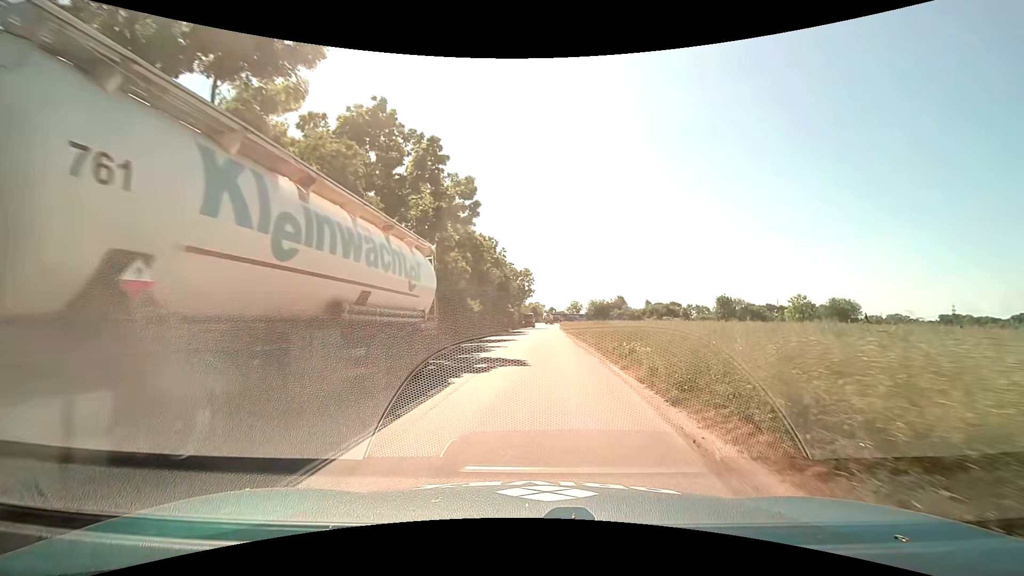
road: service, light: Day
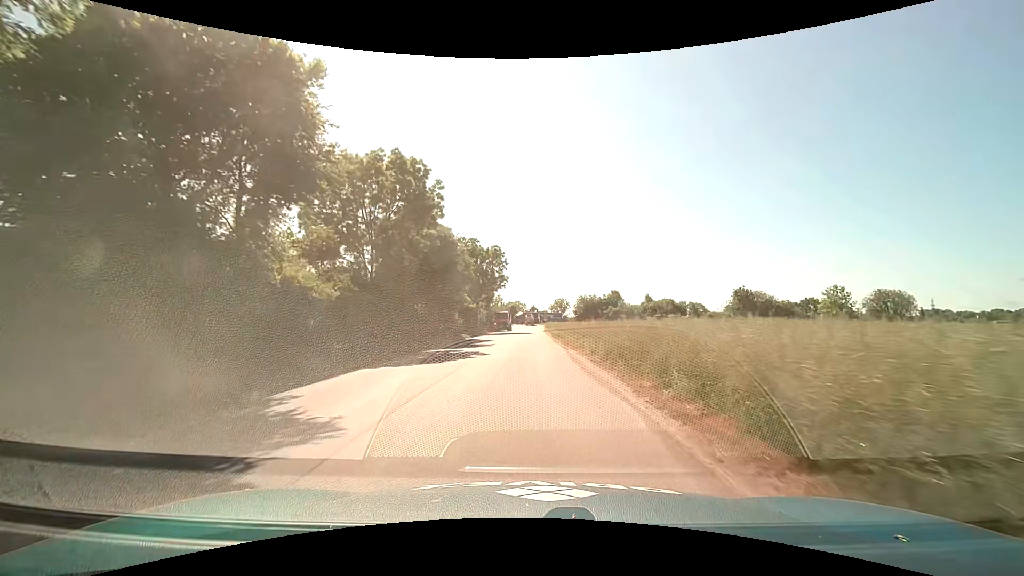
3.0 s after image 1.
(+1.3, +29.9) m; +3°
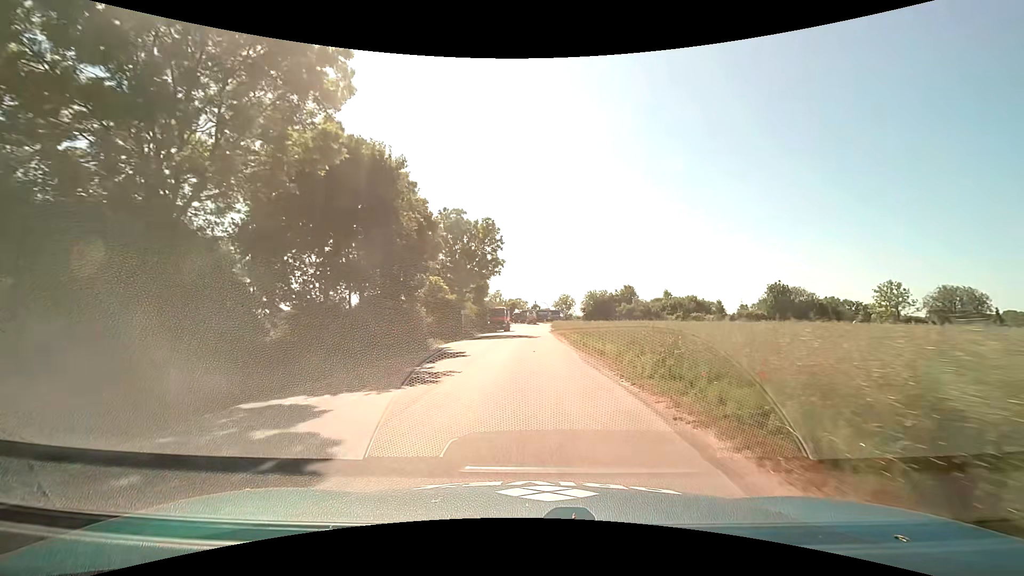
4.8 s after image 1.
(-0.2, +16.9) m; -1°
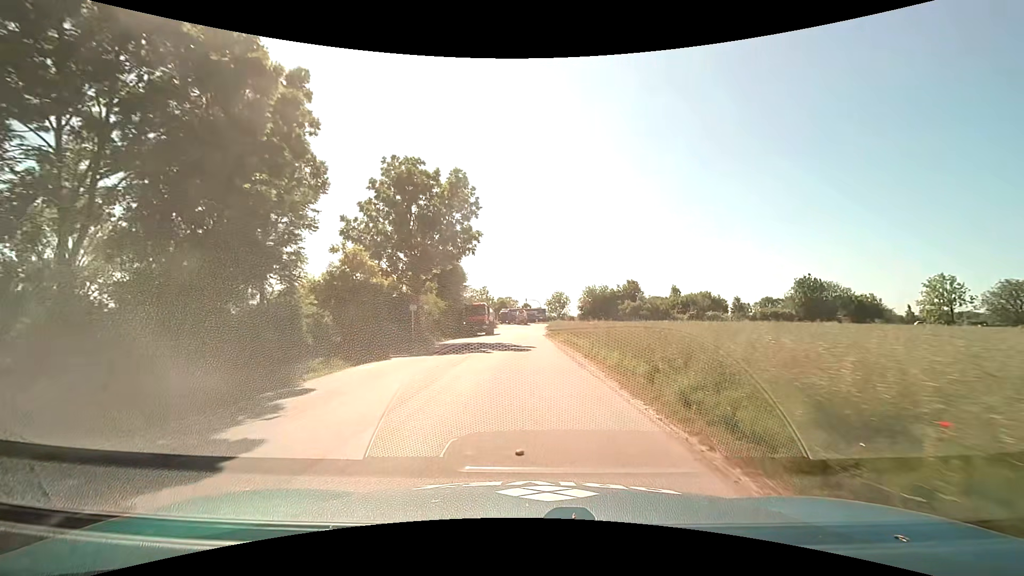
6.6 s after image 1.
(+0.3, +16.2) m; +1°
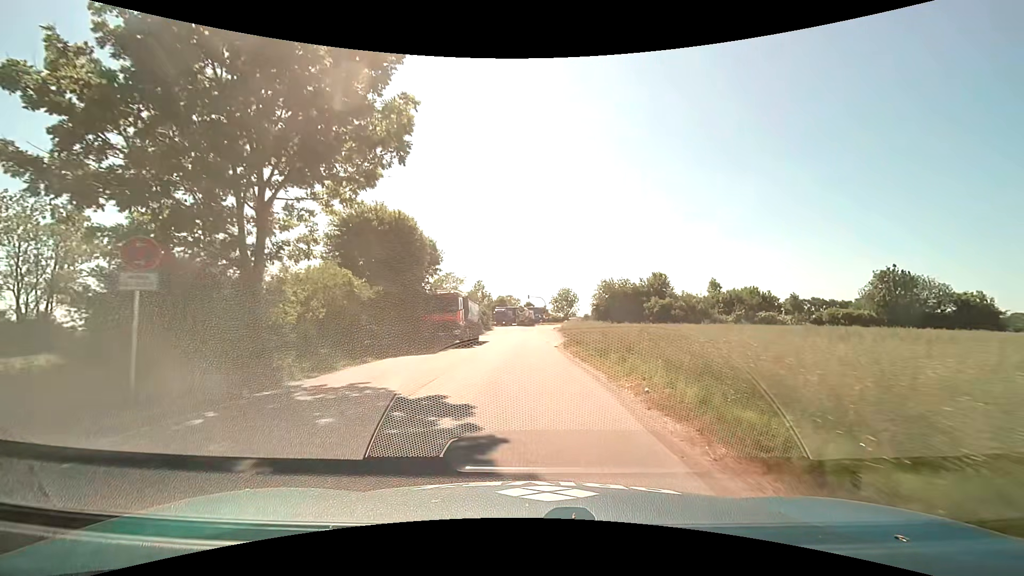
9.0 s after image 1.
(-0.1, +20.6) m; -1°
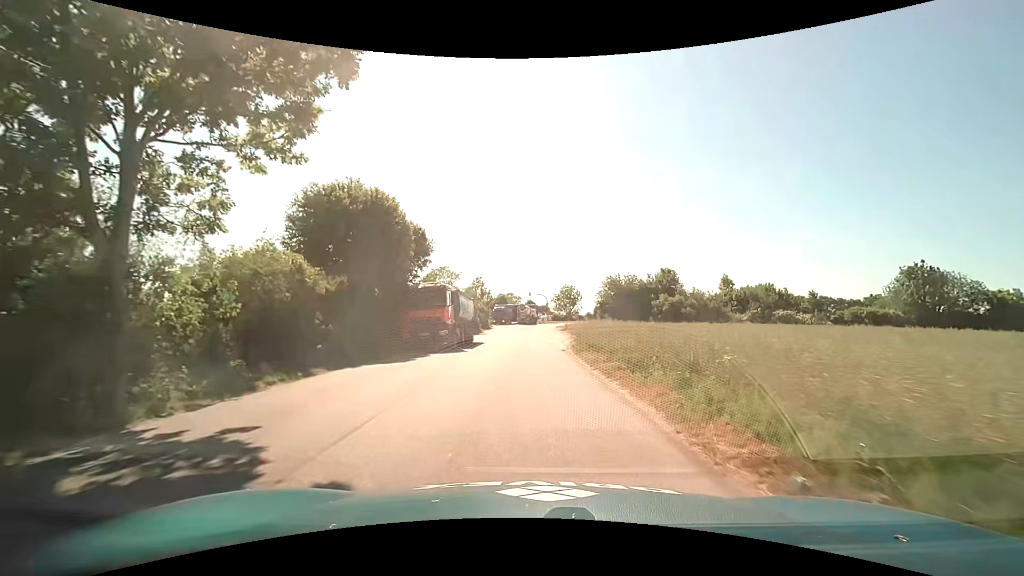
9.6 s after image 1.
(0.0, +4.8) m; 0°
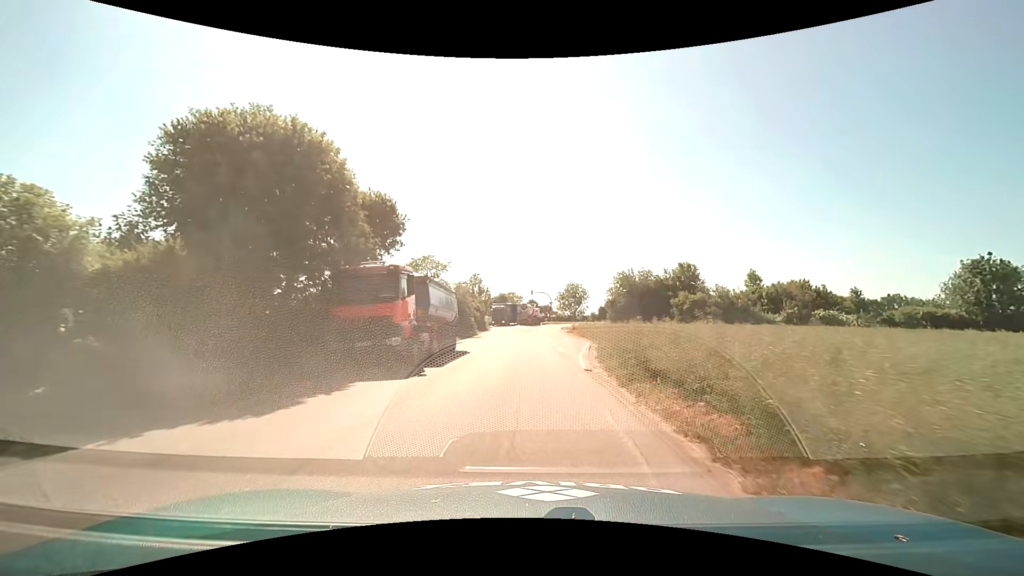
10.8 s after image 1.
(0.0, +9.3) m; 0°
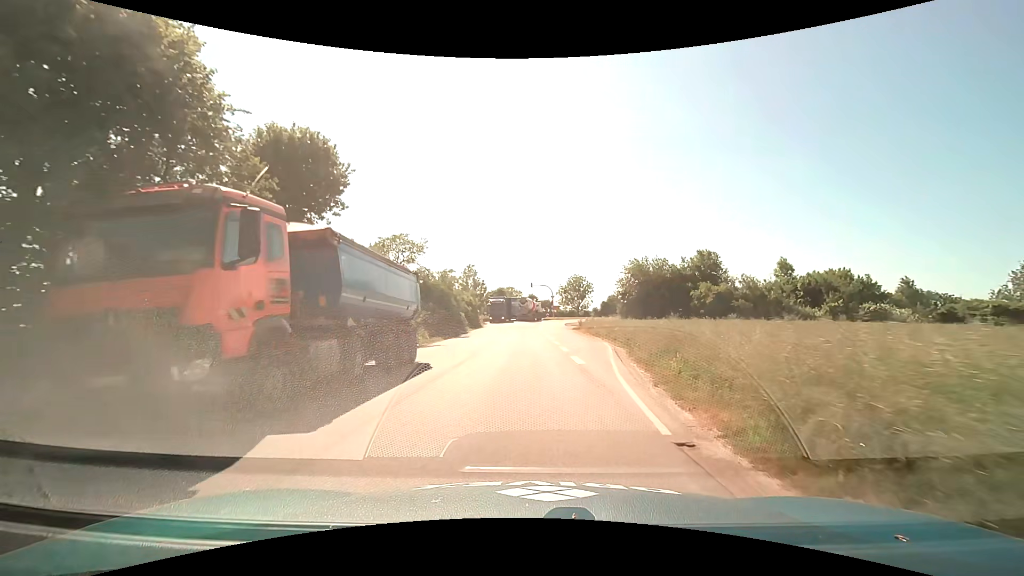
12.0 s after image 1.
(0.0, +9.0) m; 0°
(0, +10) (0, +20) (0, +30) (0, +40) (0, +50) (0, +60) (0, +70) (+1, +80) (+1, +90) (+1, +100) m
